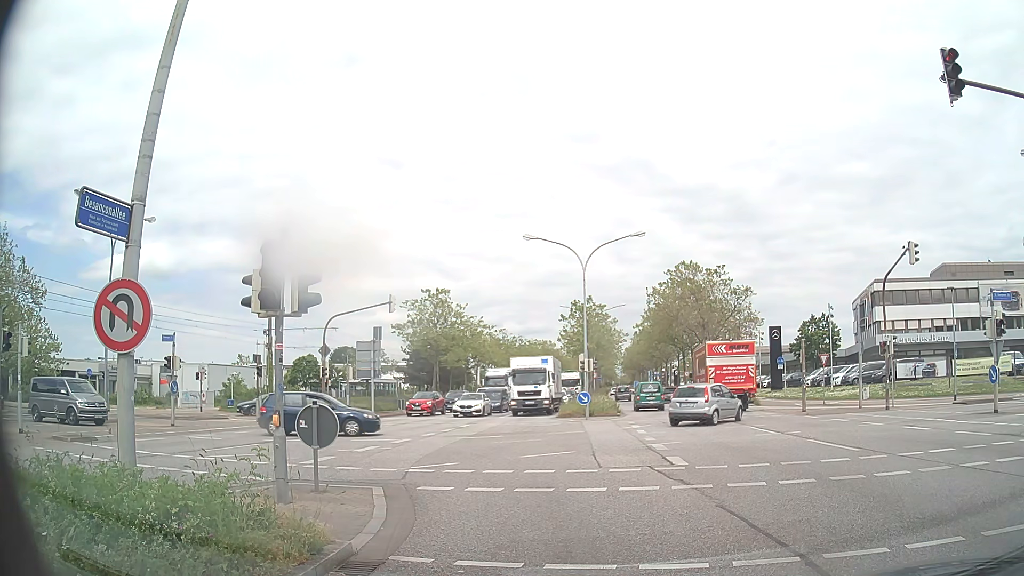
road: primary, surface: asphalt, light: Day
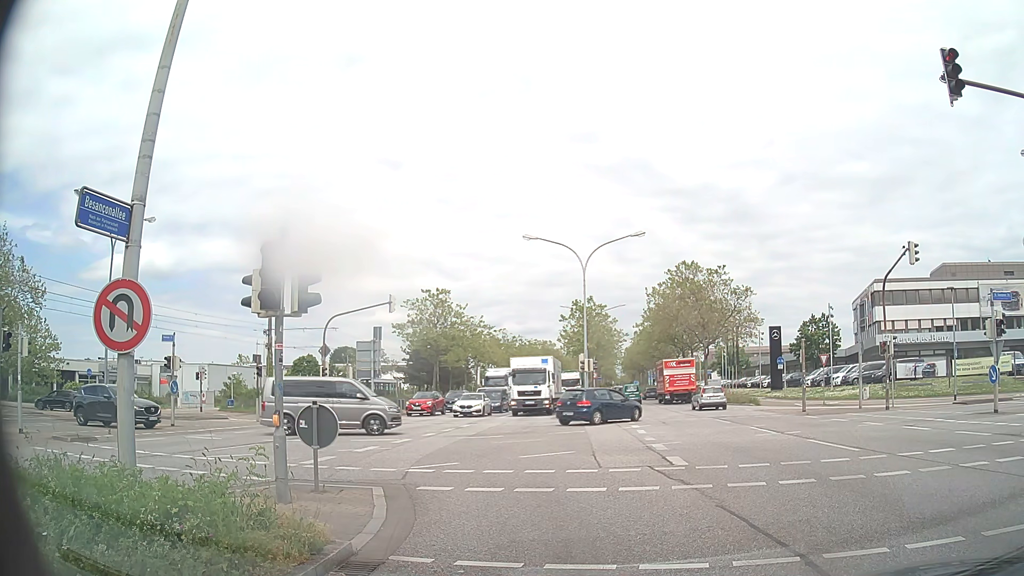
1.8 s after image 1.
(0.0, 0.0) m; 0°
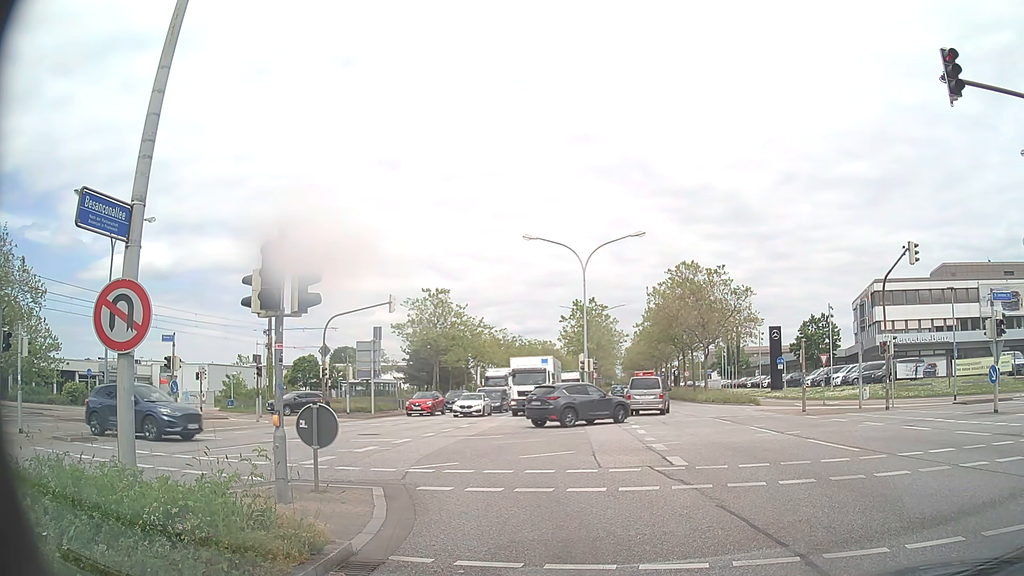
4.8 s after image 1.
(0.0, 0.0) m; 0°
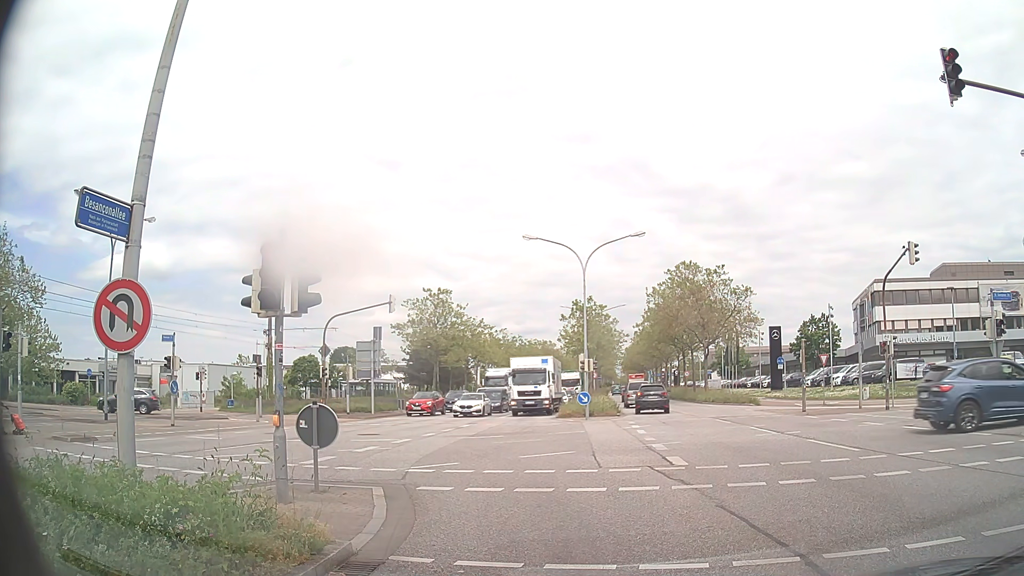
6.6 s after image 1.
(0.0, 0.0) m; 0°
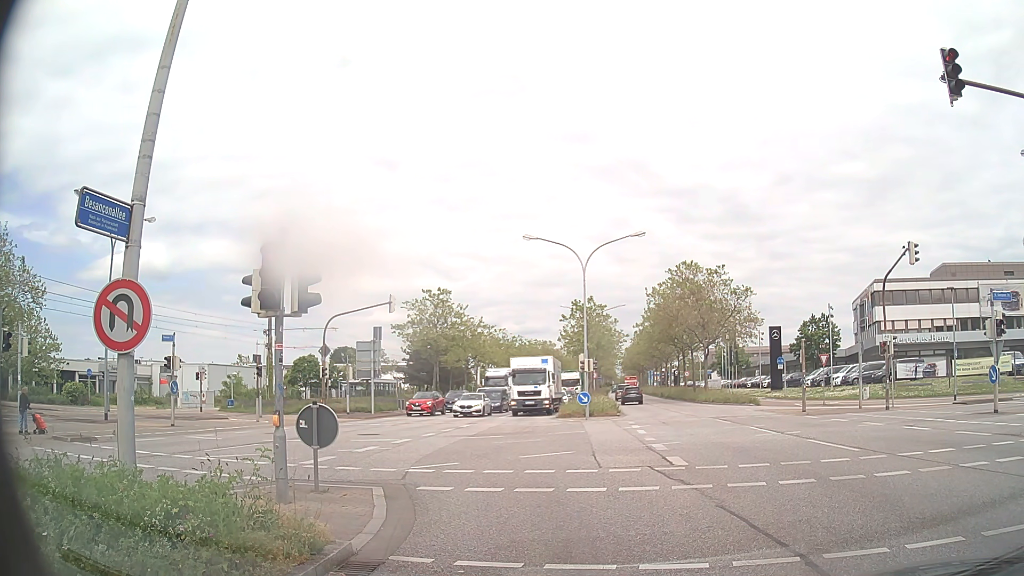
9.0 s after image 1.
(0.0, 0.0) m; 0°
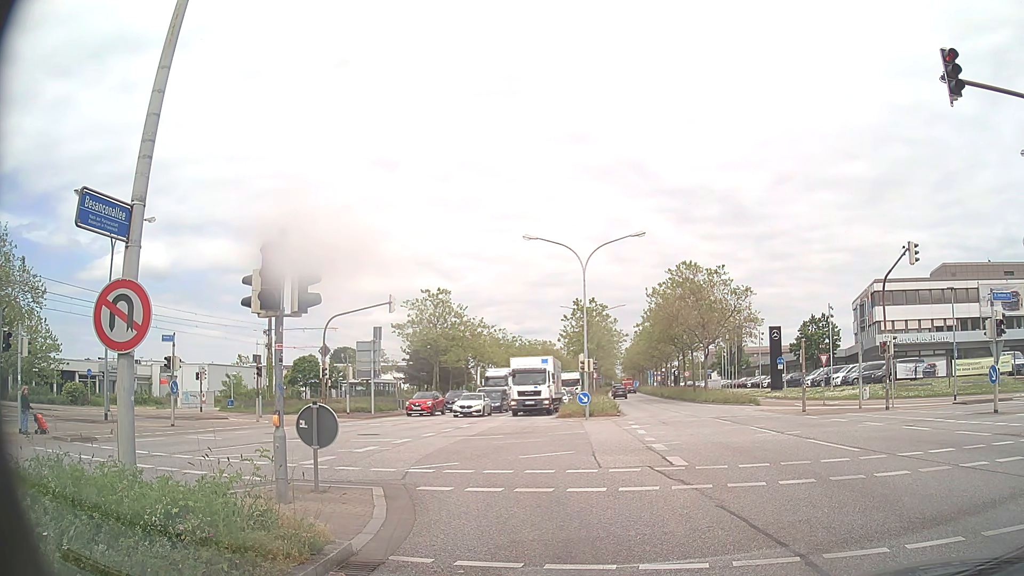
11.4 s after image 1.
(0.0, 0.0) m; 0°
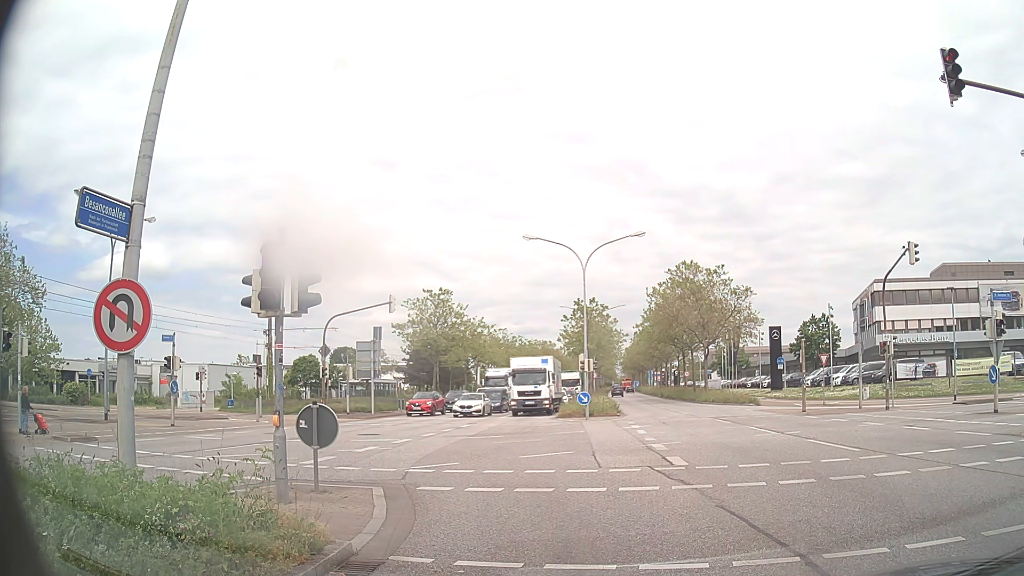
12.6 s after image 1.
(0.0, 0.0) m; 0°
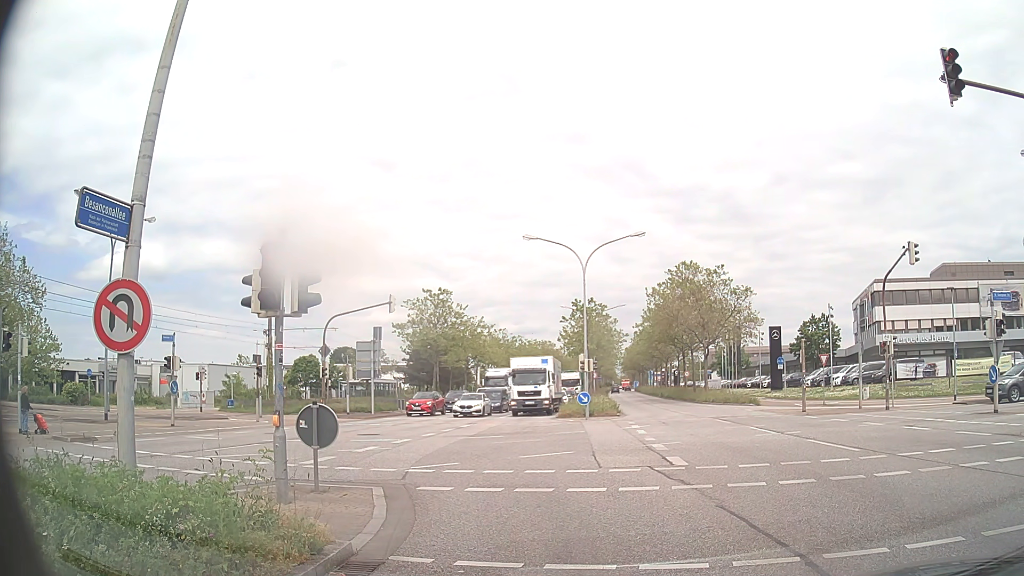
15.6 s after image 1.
(0.0, 0.0) m; 0°
(-1, +10) (-5, +19) (-12, +26) (-21, +30) (-31, +32) (-40, +34) (-50, +35) (-60, +36) (-70, +36) (-80, +36) m
